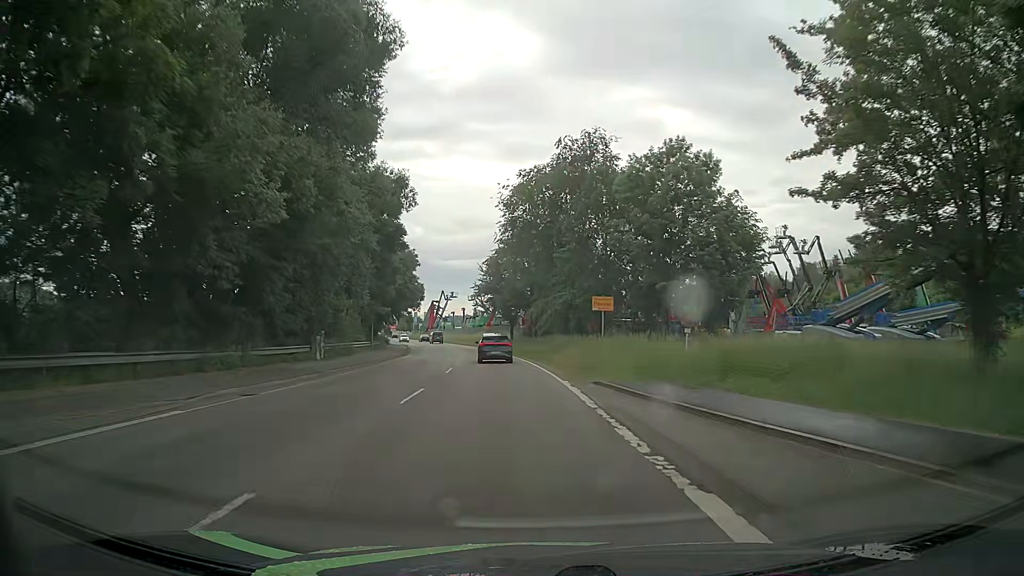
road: primary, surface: asphalt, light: Day
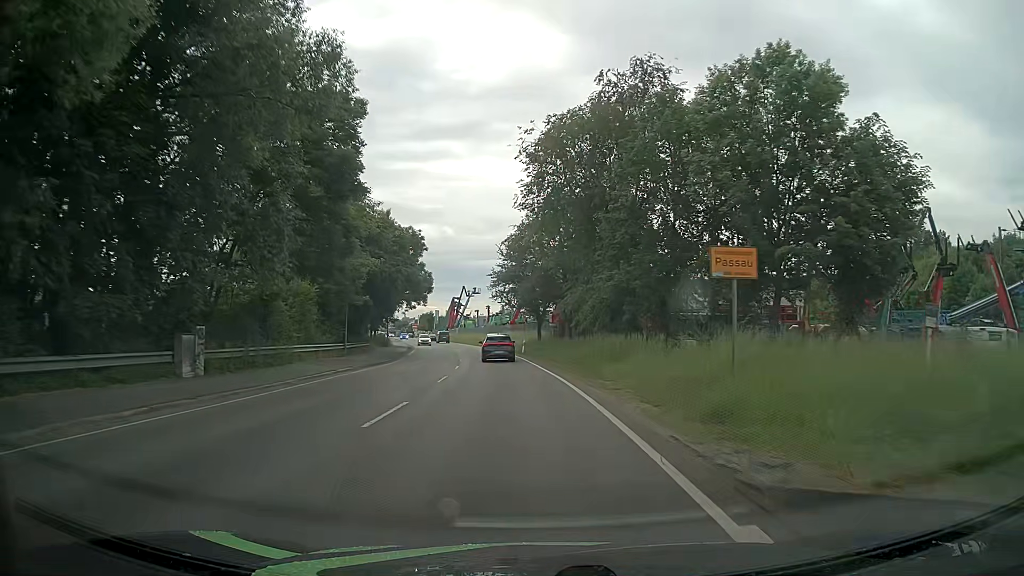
(-0.3, +15.5) m; -3°
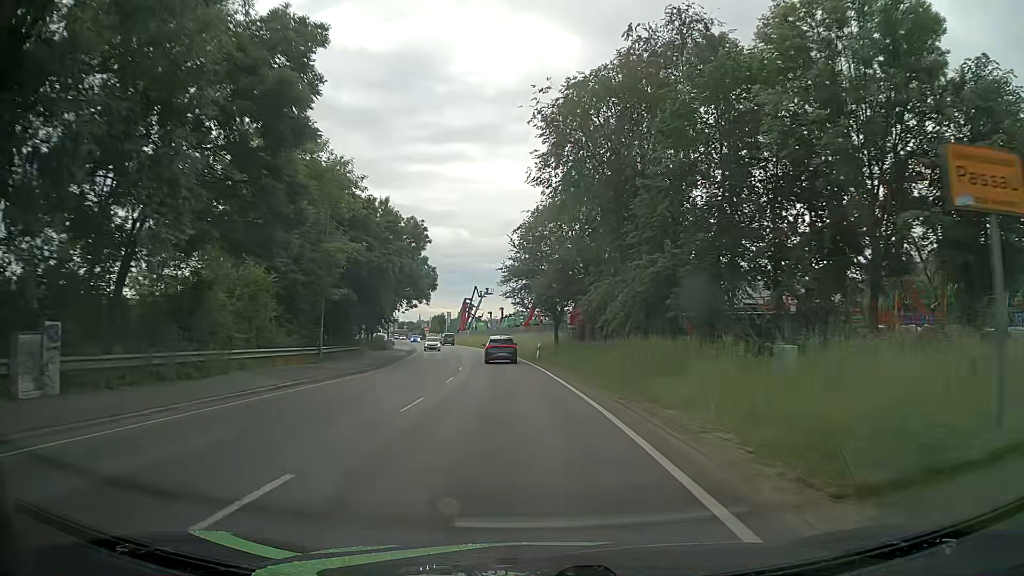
(-0.1, +7.5) m; -1°
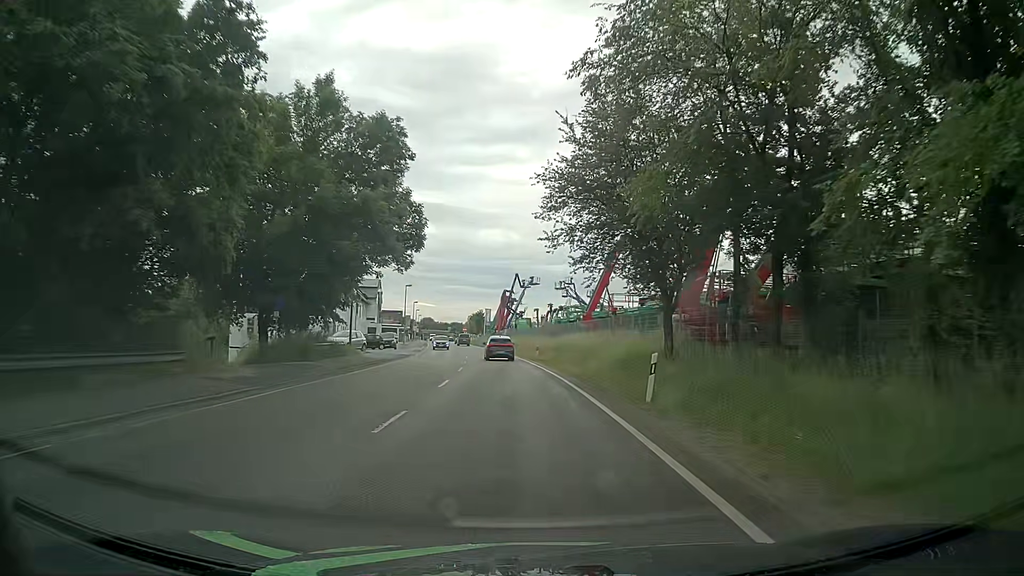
(-1.4, +30.3) m; -5°
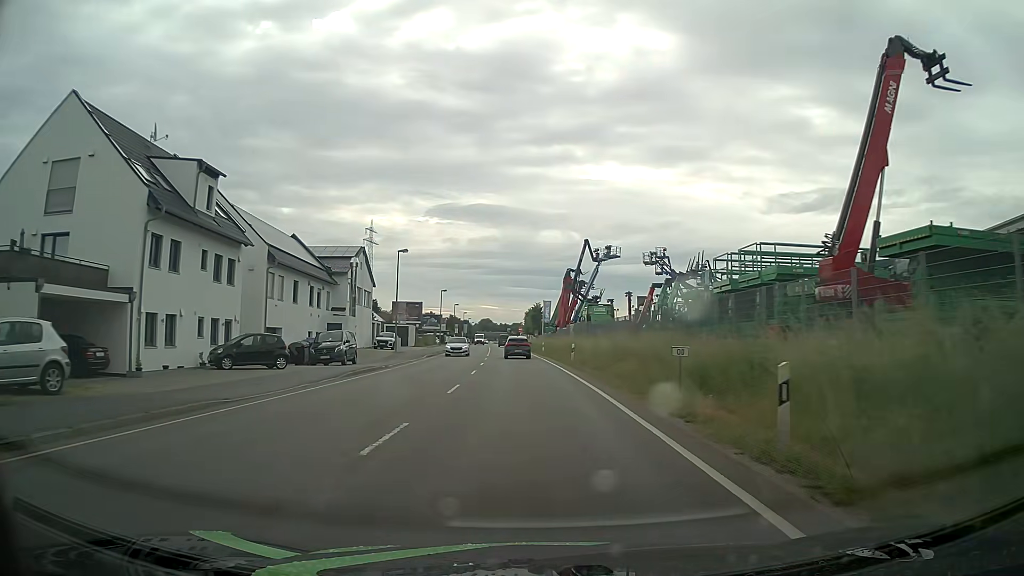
(-1.5, +38.2) m; -5°
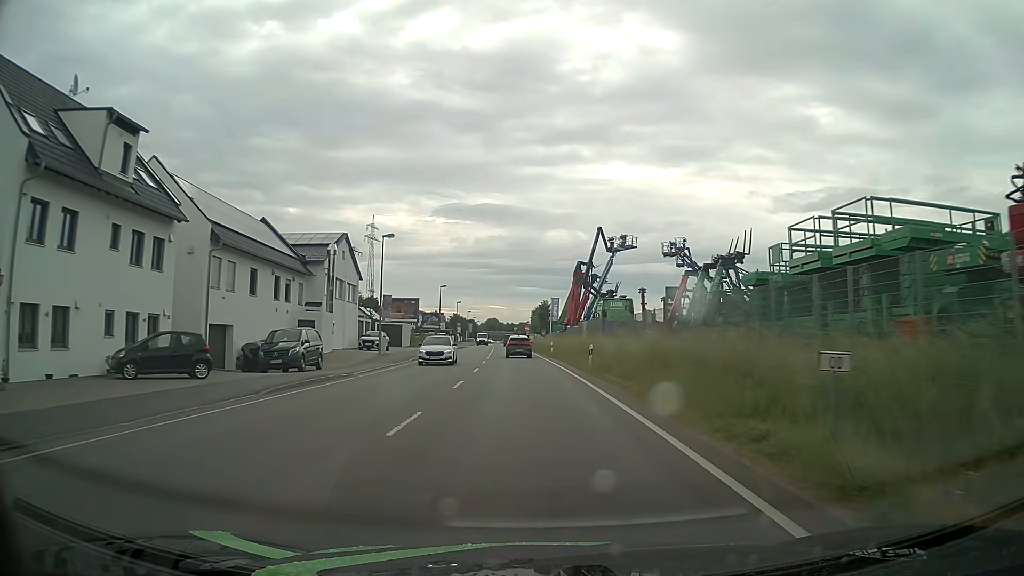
(0.0, +7.6) m; -1°
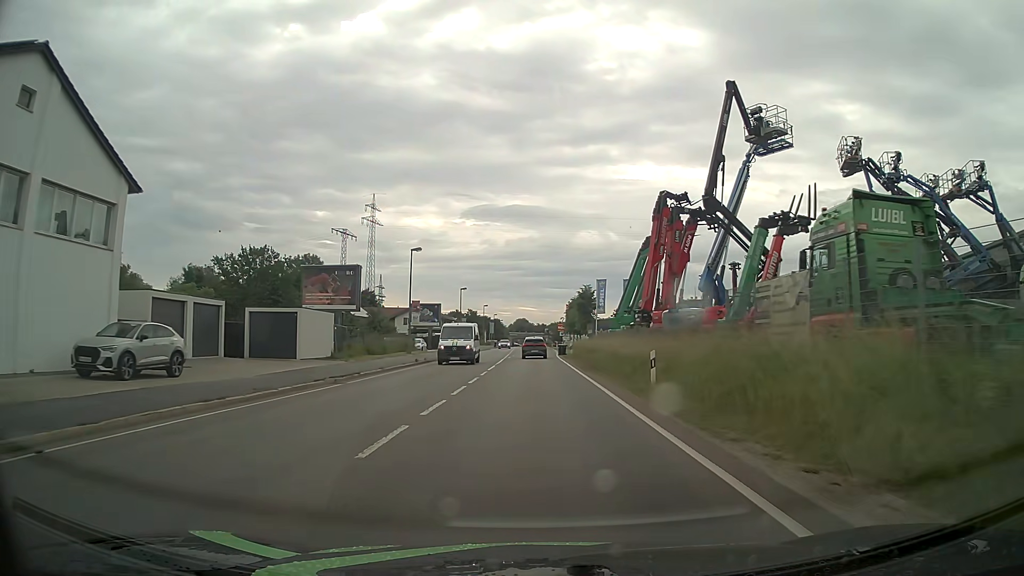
(-0.9, +38.0) m; -2°
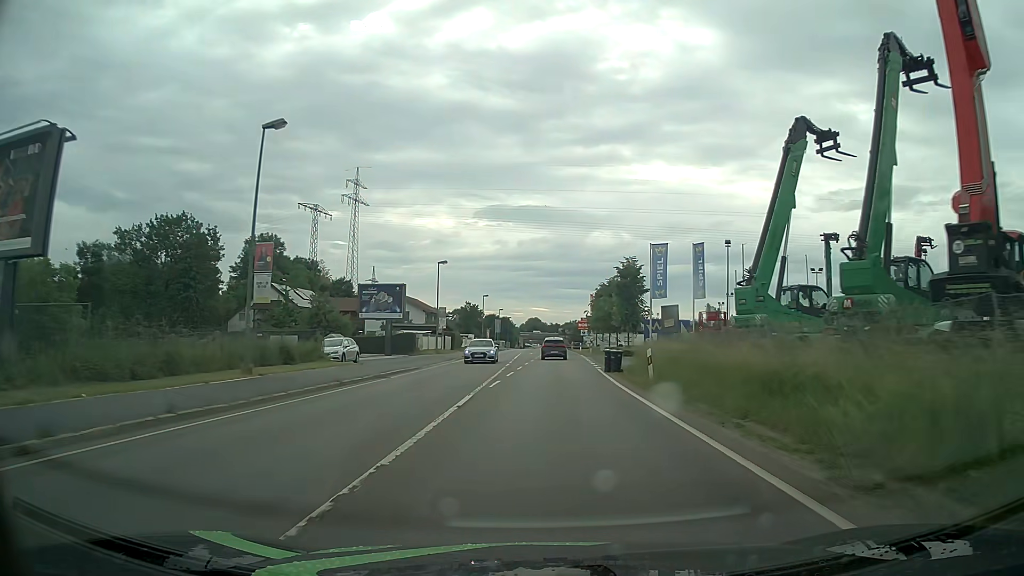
(-0.5, +30.4) m; -1°
(0, +10) (0, +20) (+1, +30) (+1, +40) (+2, +50) (+2, +60) (+2, +70) (+3, +80) (+3, +90) (+3, +100) m
